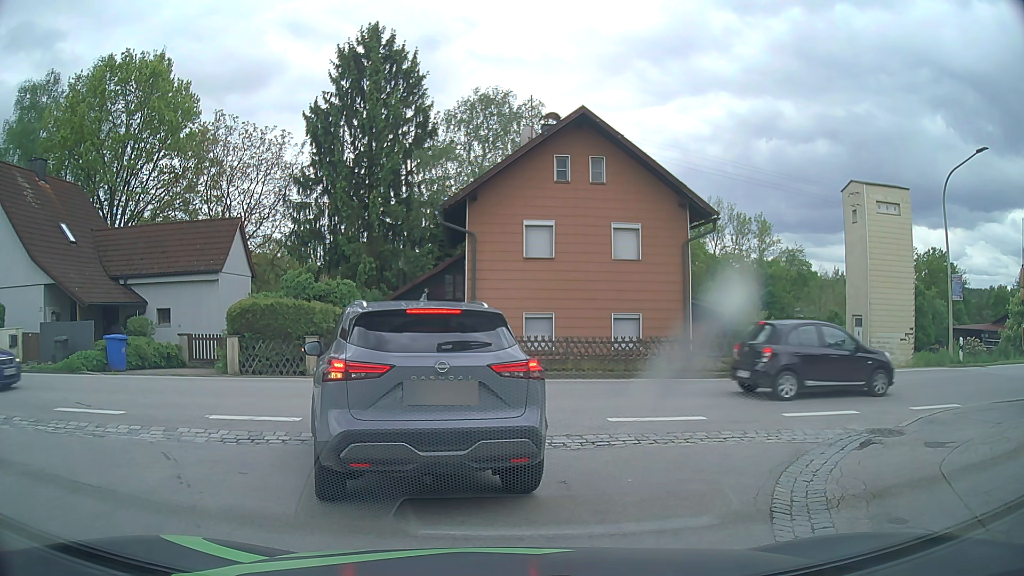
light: Day
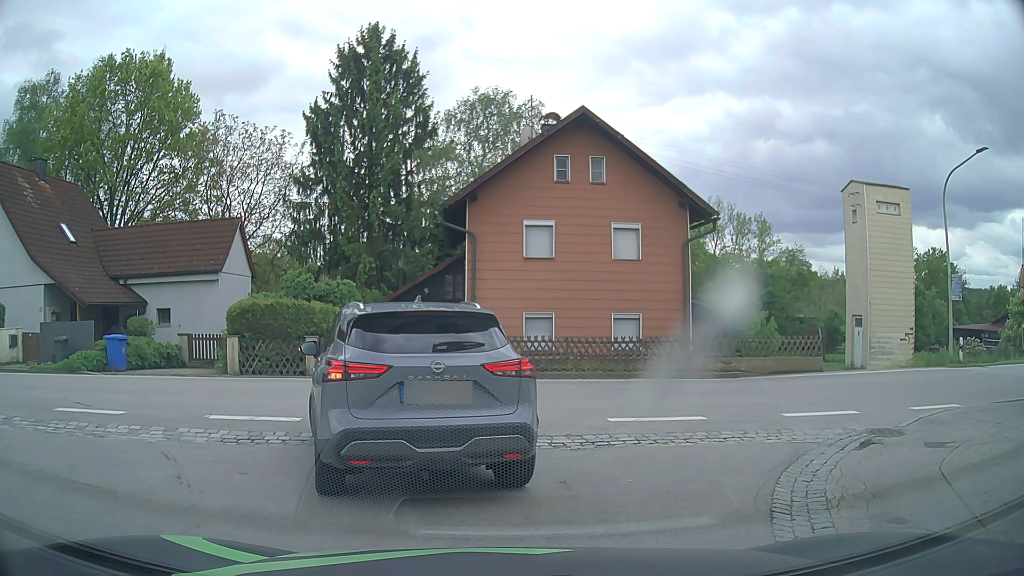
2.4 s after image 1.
(0.0, 0.0) m; 0°
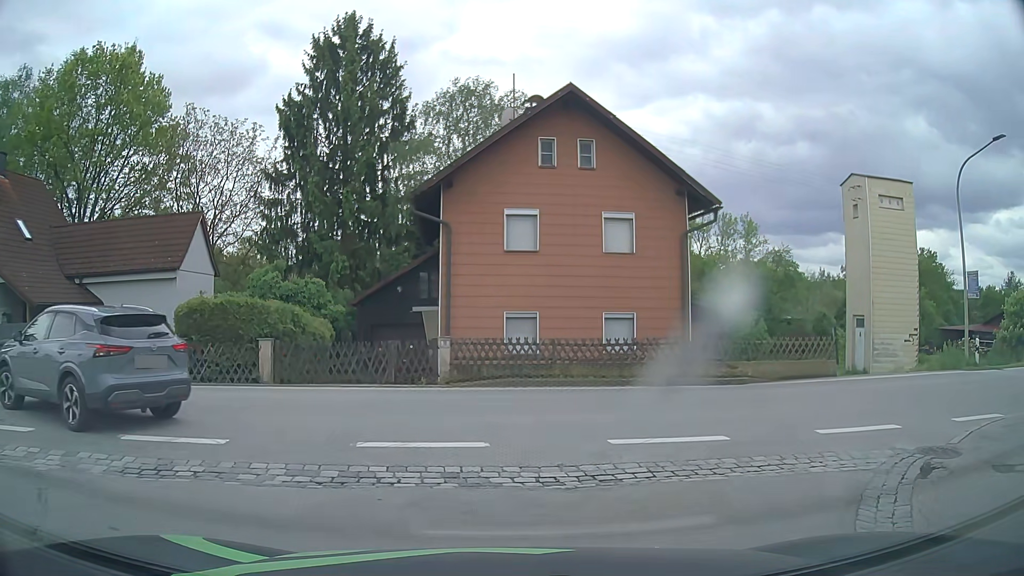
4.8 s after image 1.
(0.0, +2.1) m; +4°
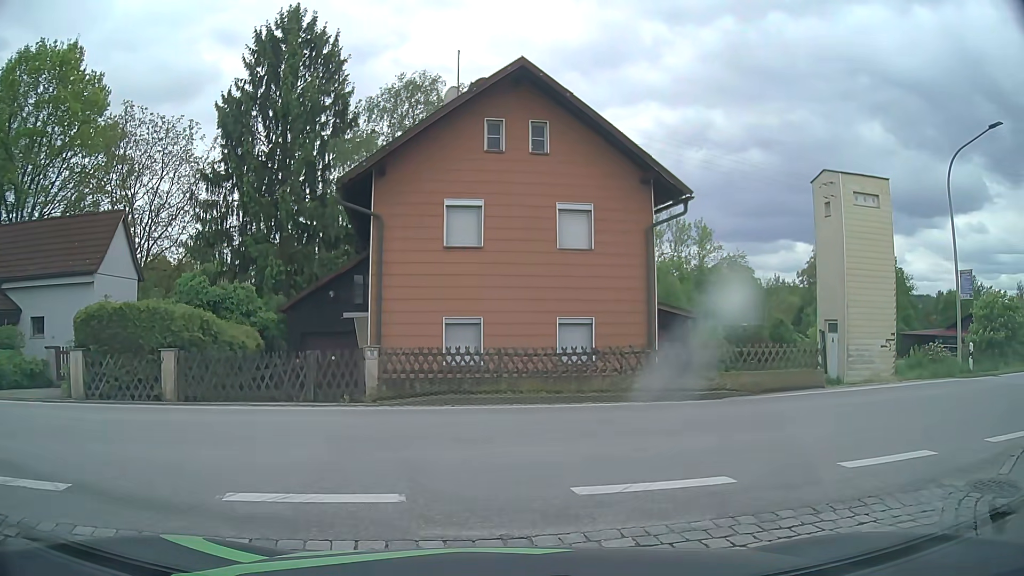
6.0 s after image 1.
(+0.1, +2.3) m; +5°
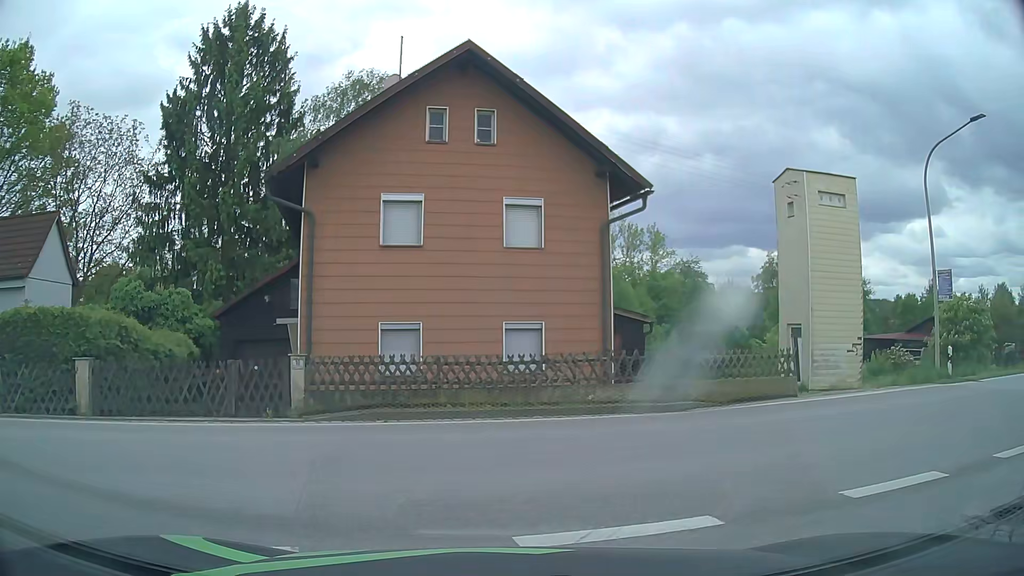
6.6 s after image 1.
(0.0, +1.3) m; +4°
